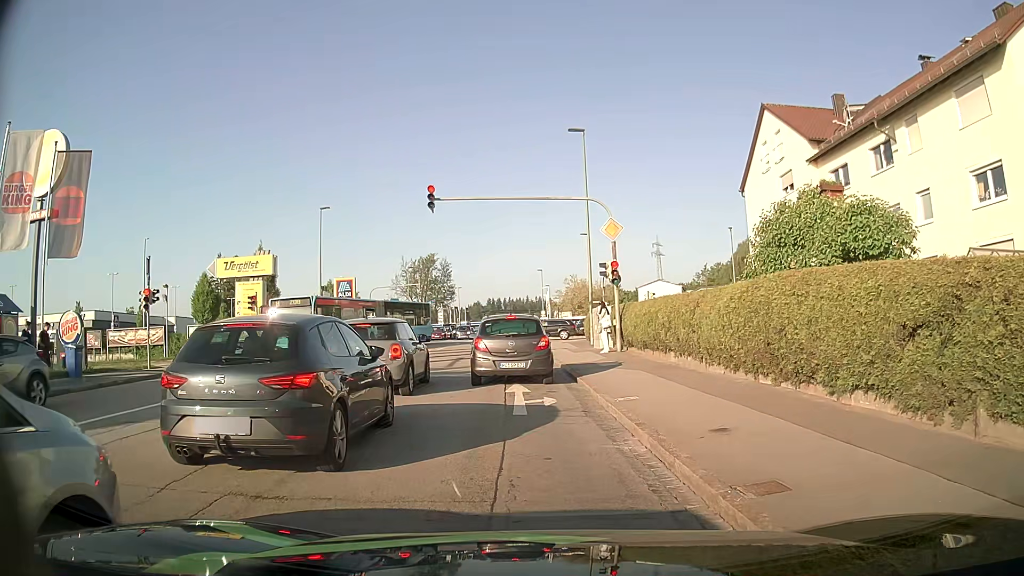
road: tertiary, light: Day
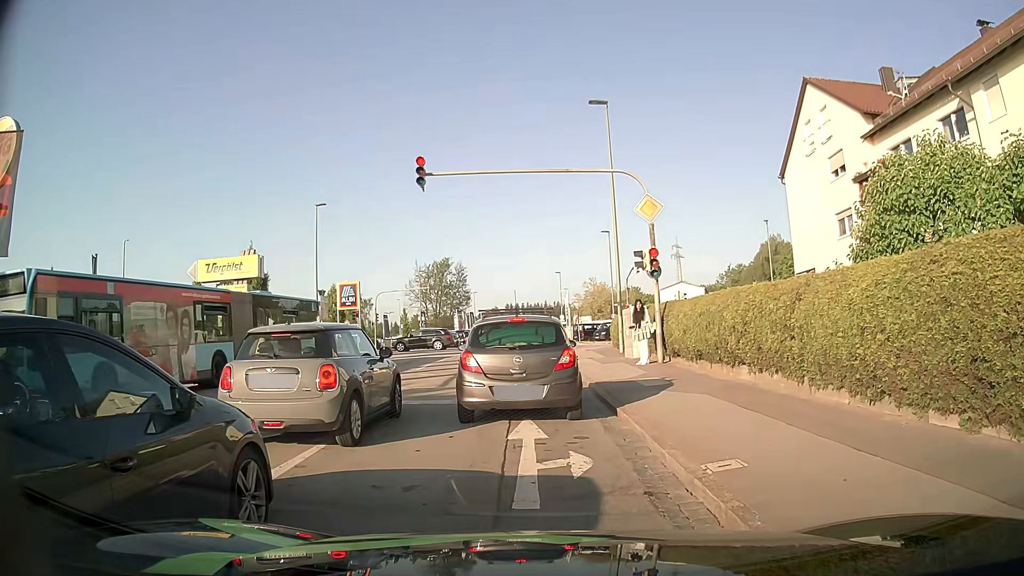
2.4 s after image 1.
(-0.2, +4.7) m; -3°
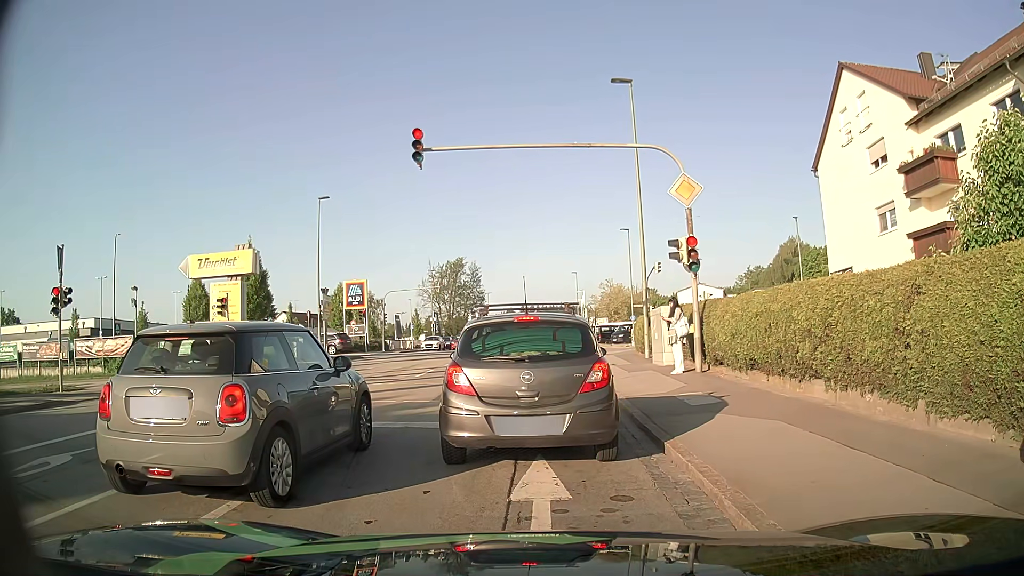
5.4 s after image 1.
(0.0, +2.7) m; +1°
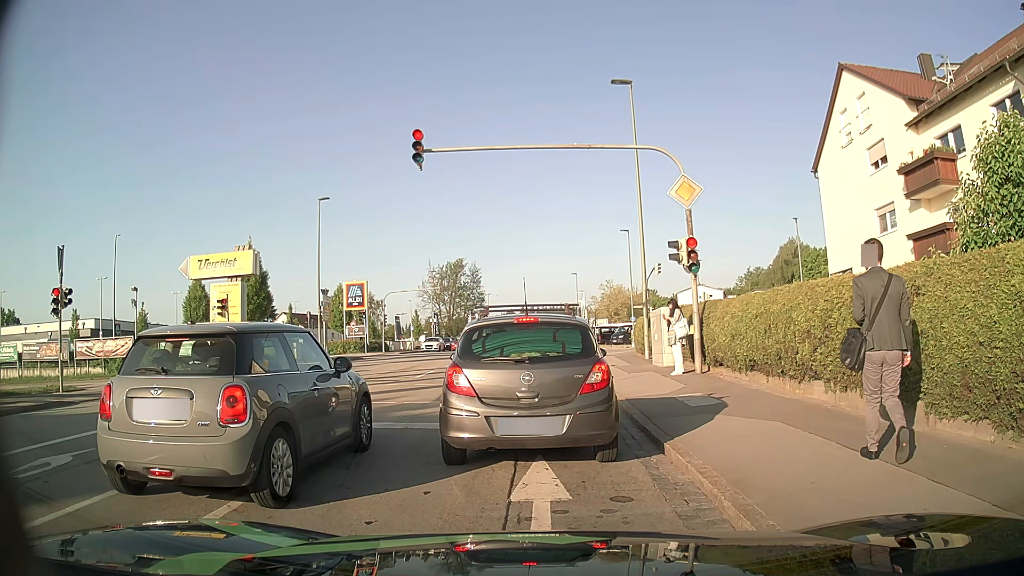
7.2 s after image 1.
(0.0, +0.1) m; 0°
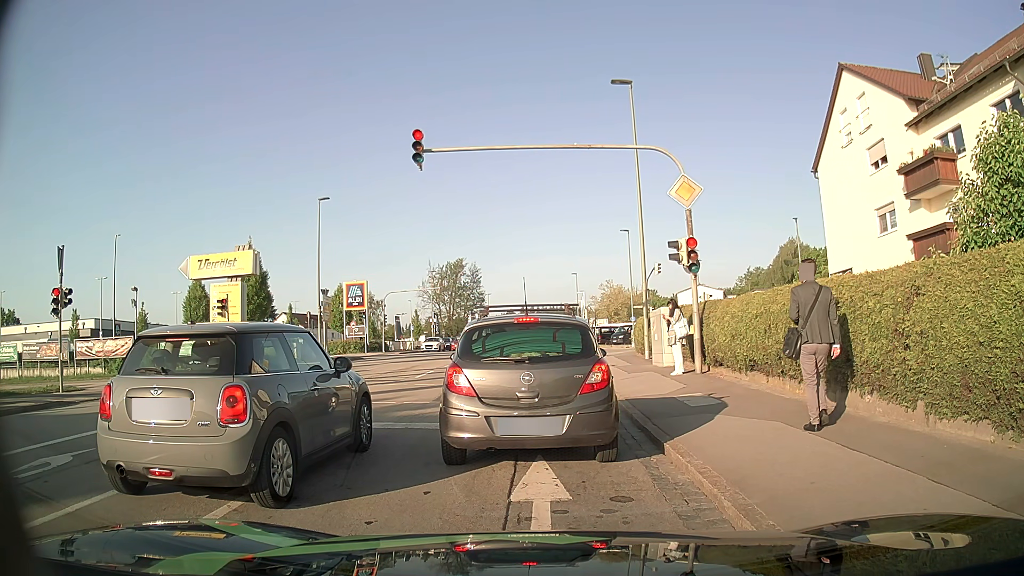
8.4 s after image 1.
(0.0, 0.0) m; 0°
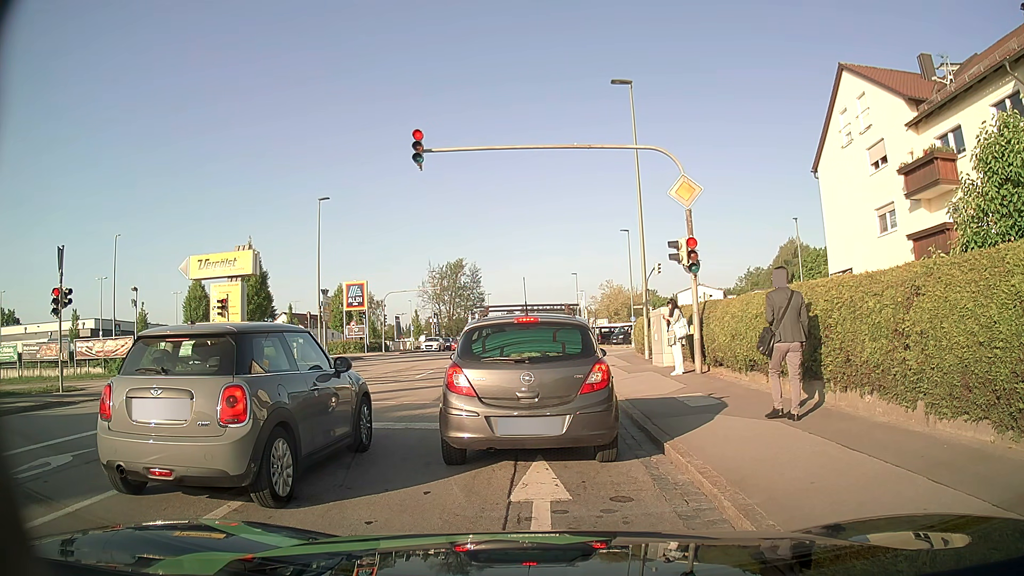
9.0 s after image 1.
(0.0, 0.0) m; 0°
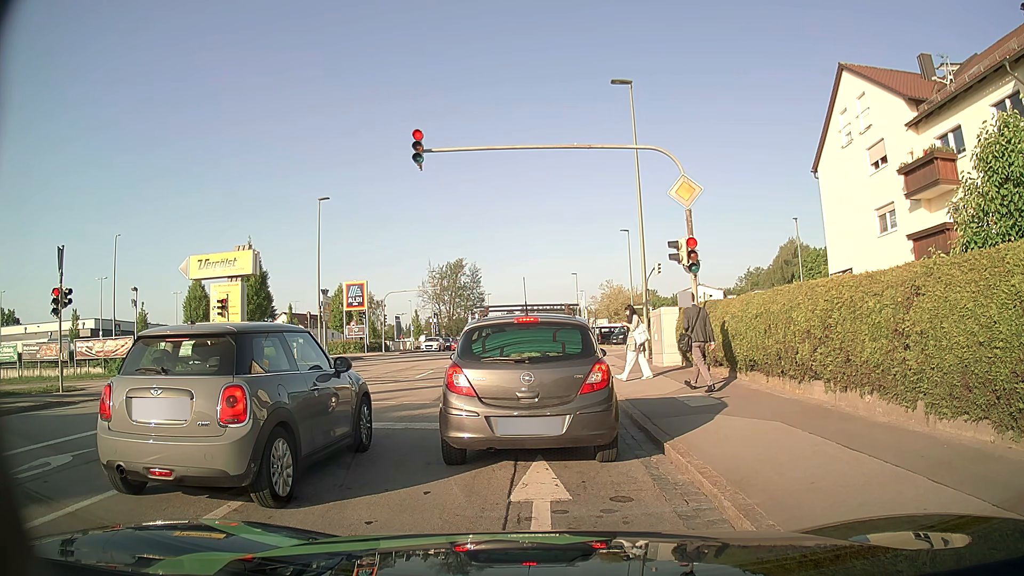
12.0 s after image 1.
(0.0, 0.0) m; 0°
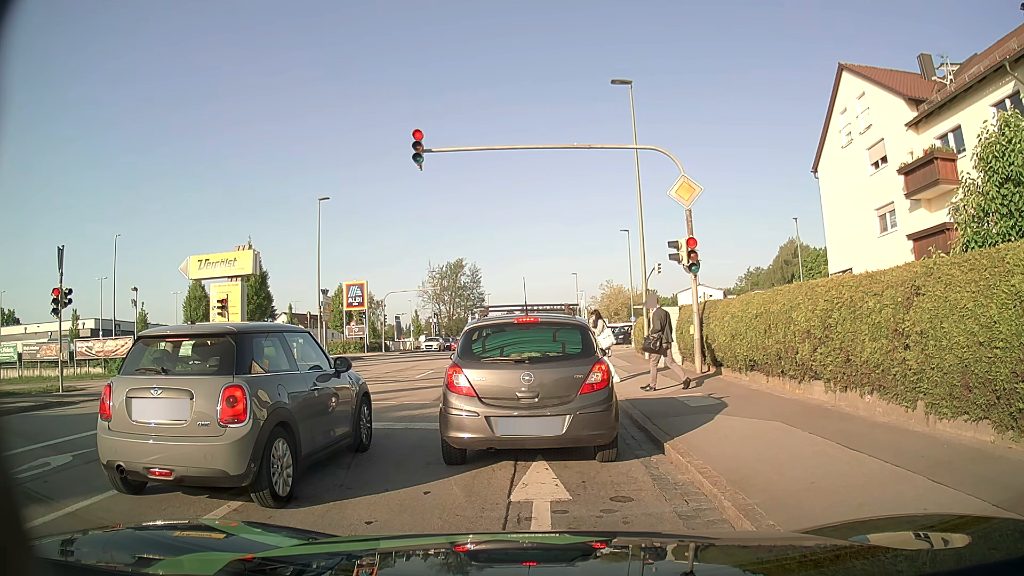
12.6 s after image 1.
(0.0, 0.0) m; 0°
(0, +10) (-1, +20) (-1, +30) (-2, +40) (-2, +50) (-3, +60) (-3, +70) (-4, +80) (-4, +90) (-4, +100) m
